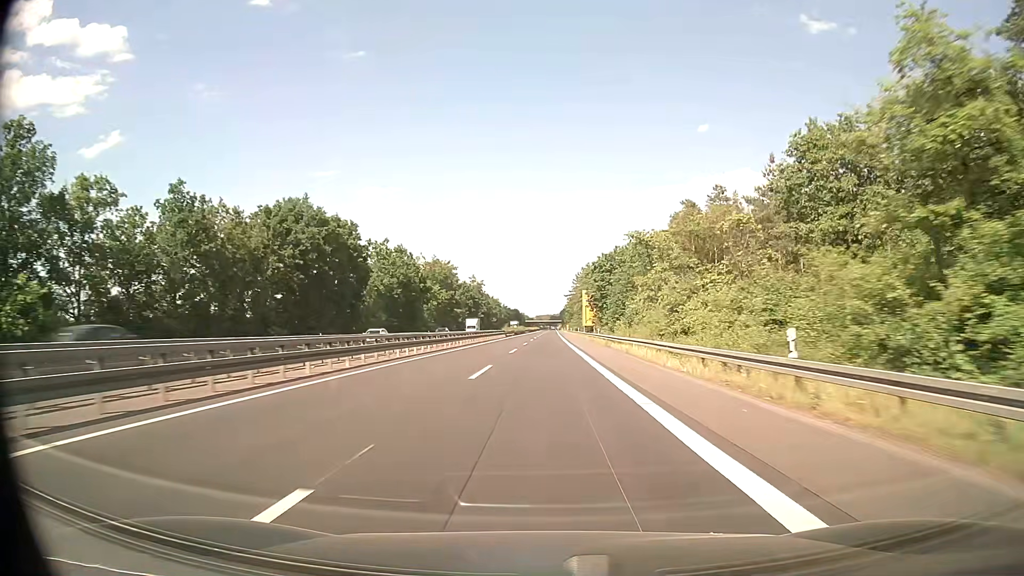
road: trunk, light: Day
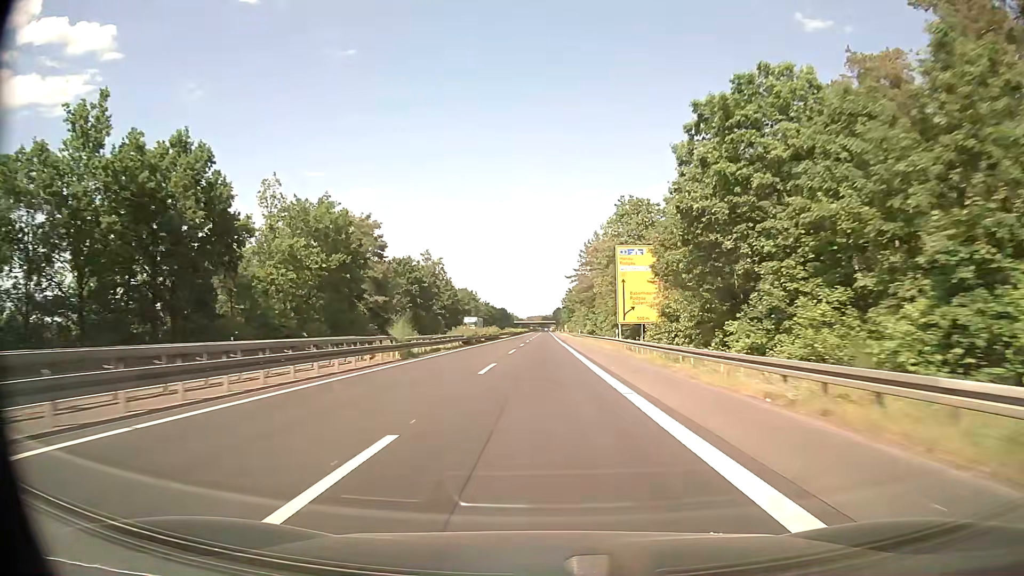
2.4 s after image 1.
(+0.6, +69.6) m; +1°
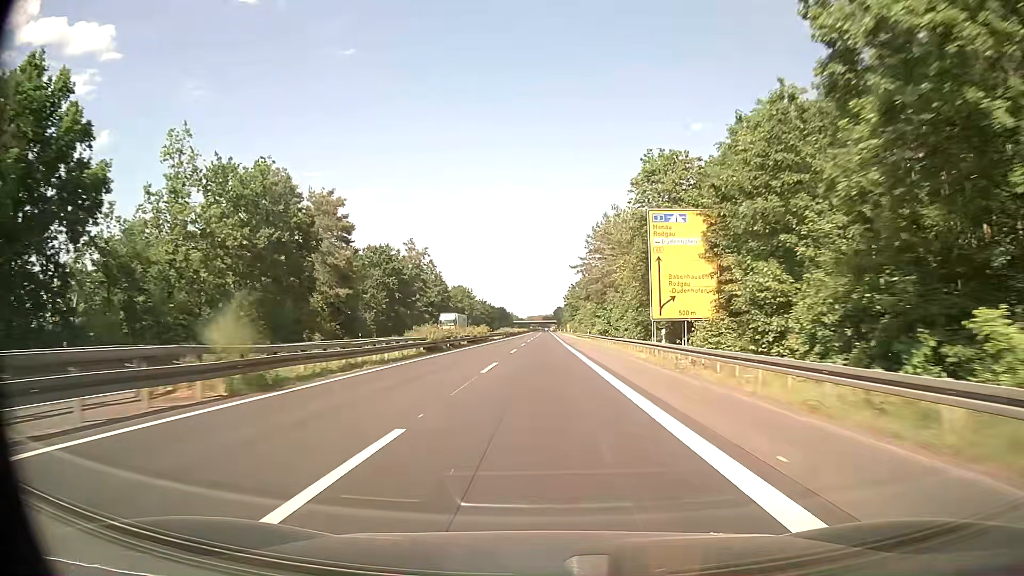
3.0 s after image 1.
(0.0, +17.4) m; 0°
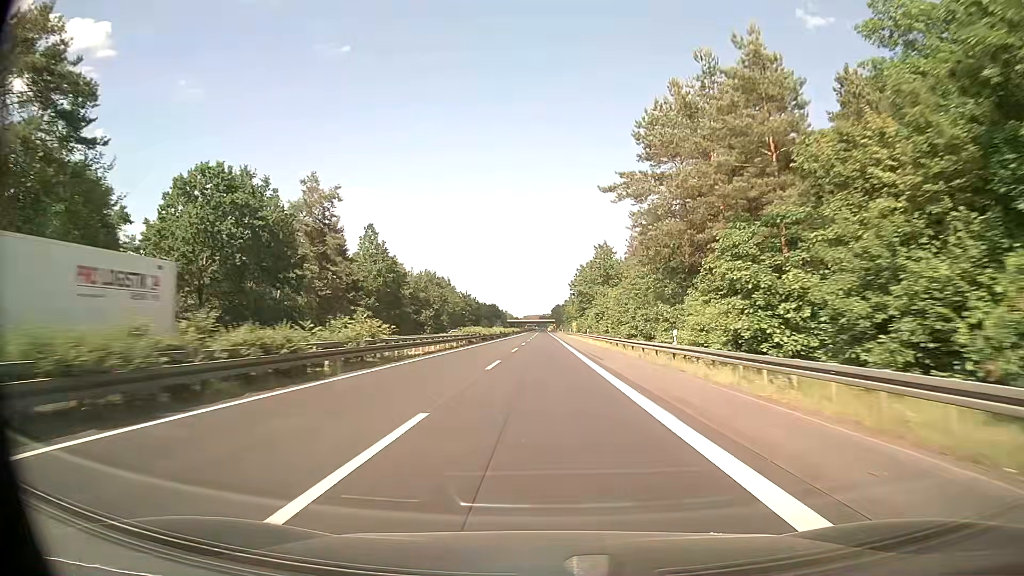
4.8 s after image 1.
(+0.1, +52.3) m; 0°
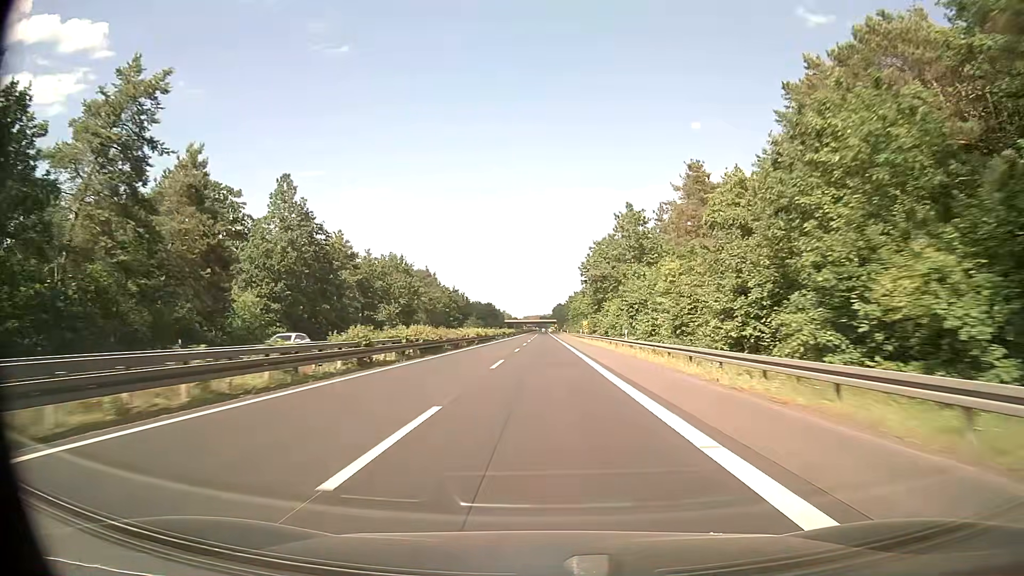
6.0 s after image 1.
(+0.1, +34.9) m; 0°
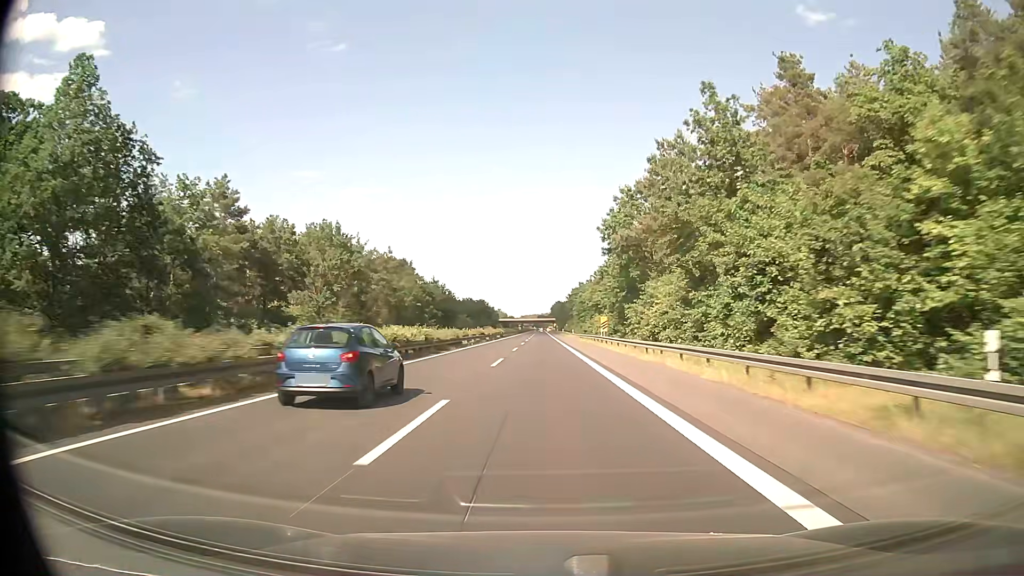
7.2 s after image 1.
(+0.2, +34.9) m; 0°
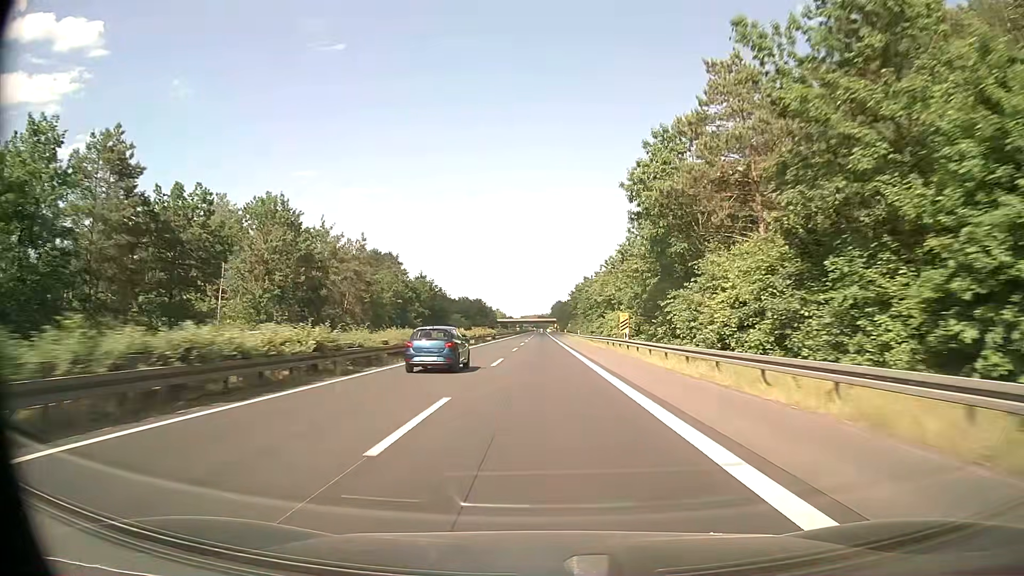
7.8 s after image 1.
(0.0, +17.4) m; 0°
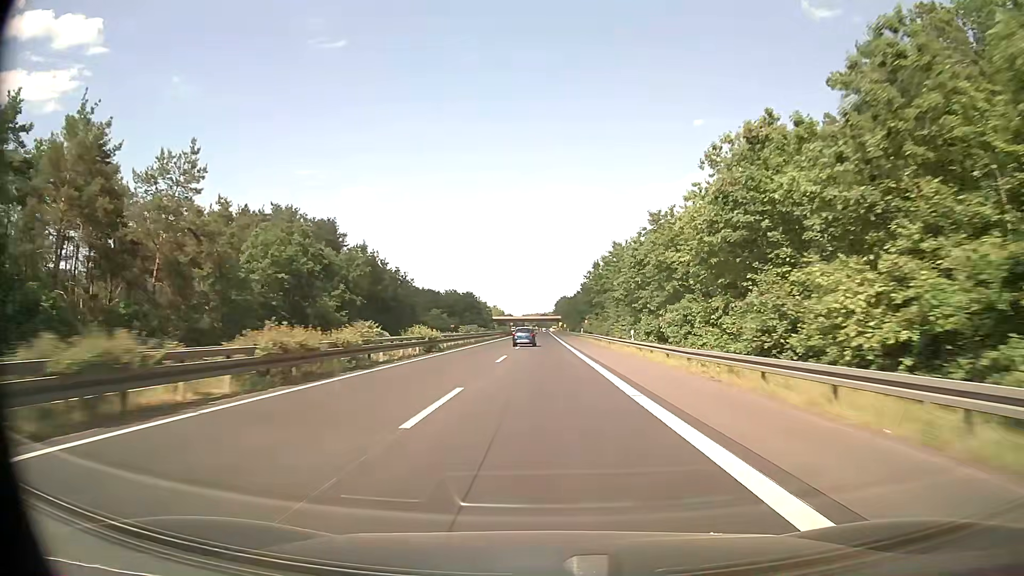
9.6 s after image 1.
(-0.3, +52.0) m; 0°
(0, +10) (0, +20) (0, +30) (0, +40) (0, +50) (0, +60) (0, +70) (0, +80) (0, +90) (0, +100) m
